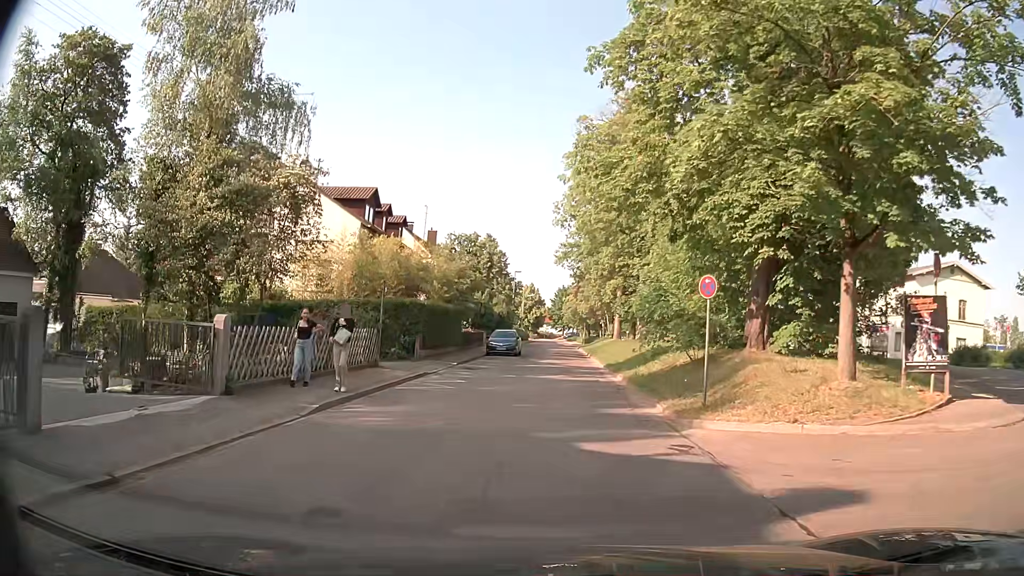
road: residential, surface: asphalt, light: Day
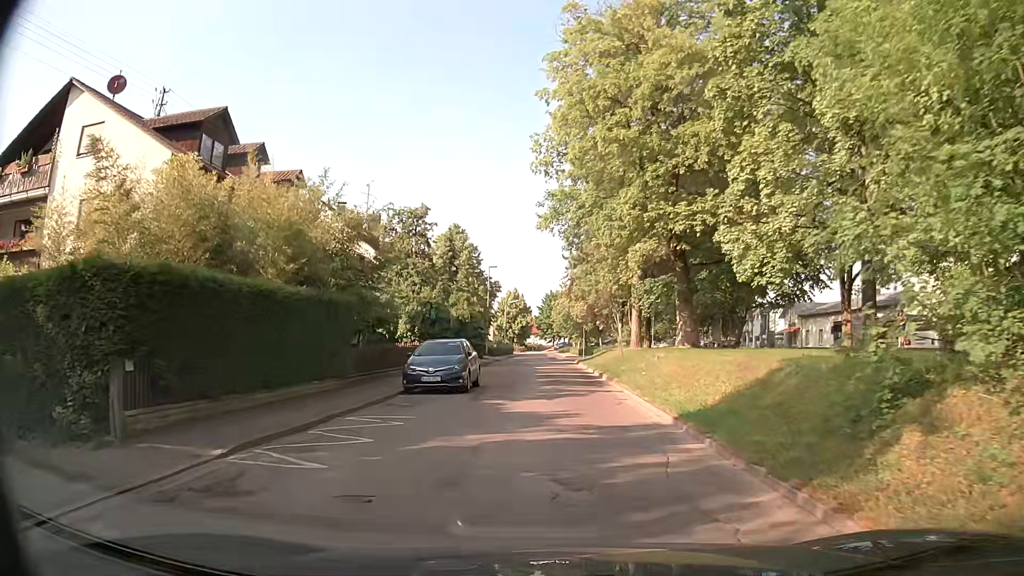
(0.0, +19.4) m; 0°
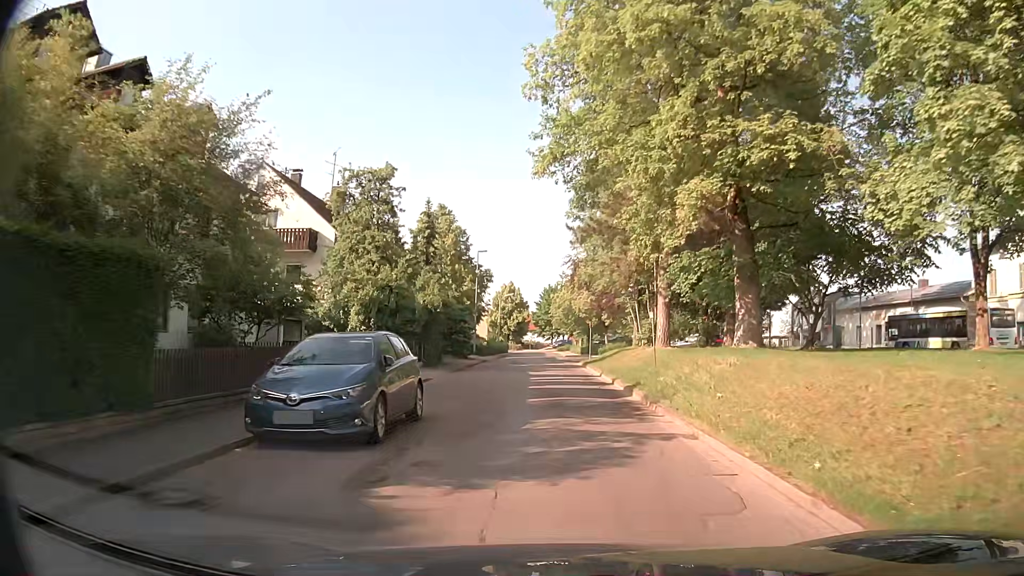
(0.0, +9.8) m; +1°
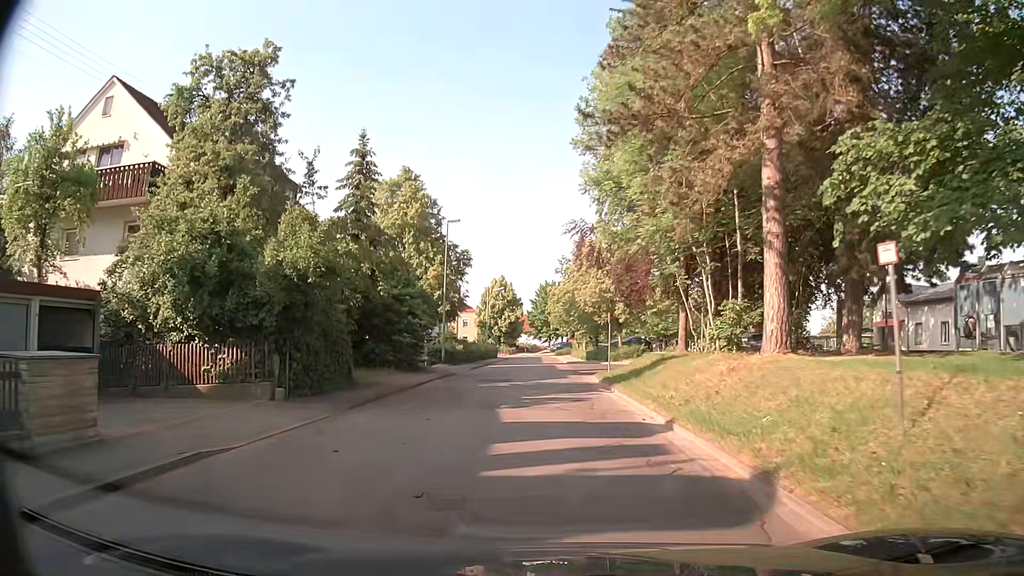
(0.0, +15.5) m; 0°
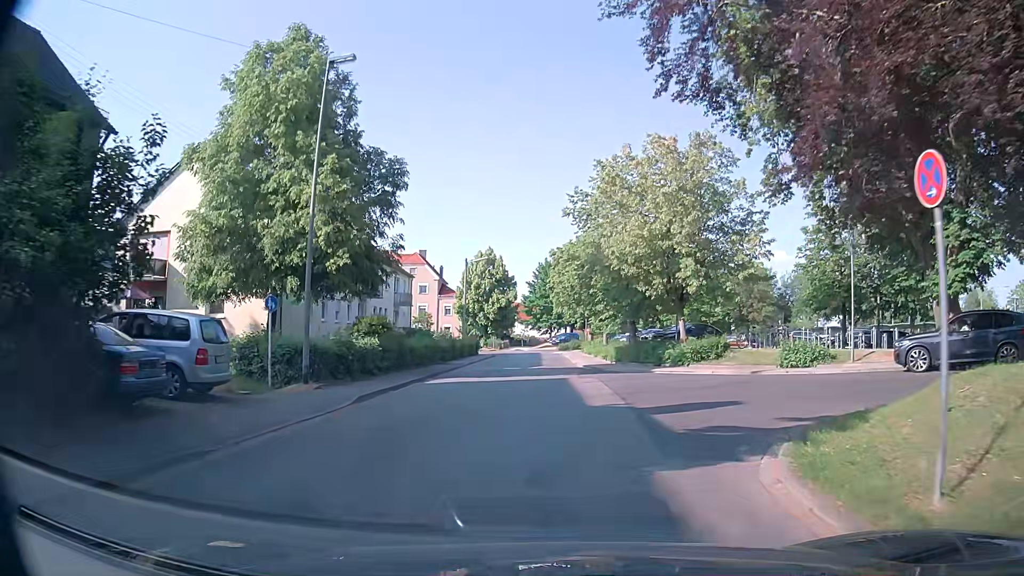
(-0.1, +24.0) m; +1°
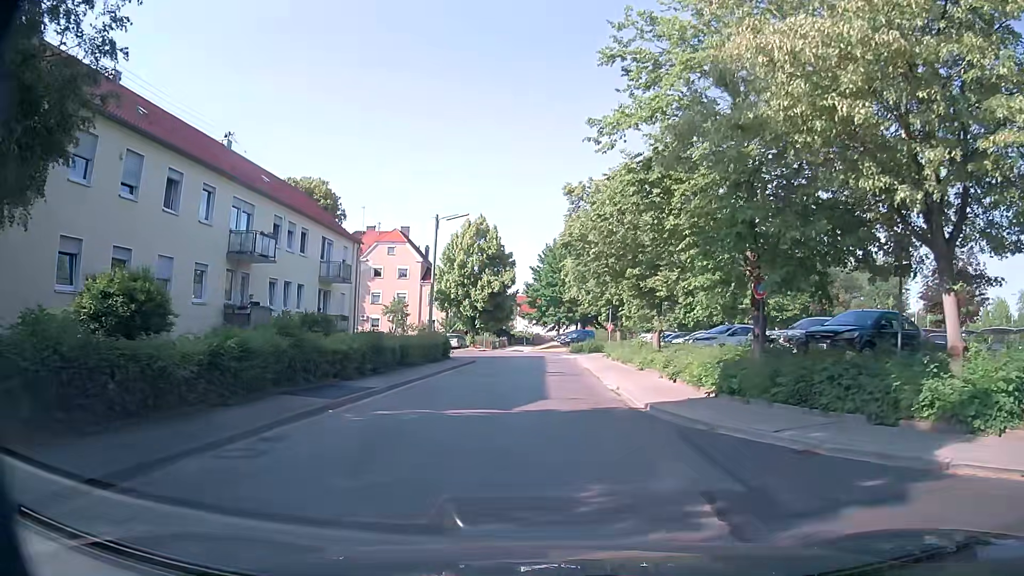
(-0.4, +20.0) m; -1°
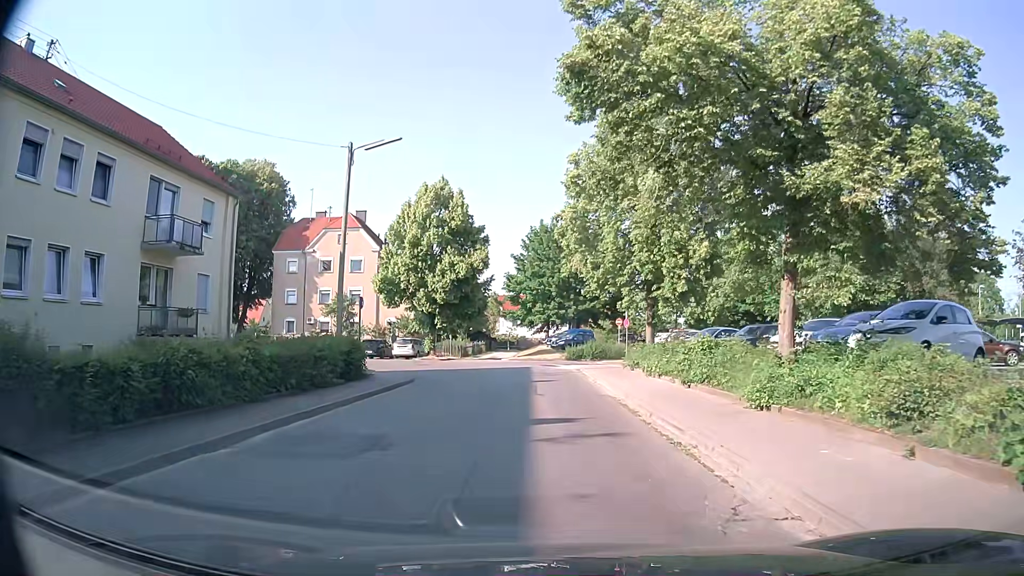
(-0.1, +16.4) m; +1°
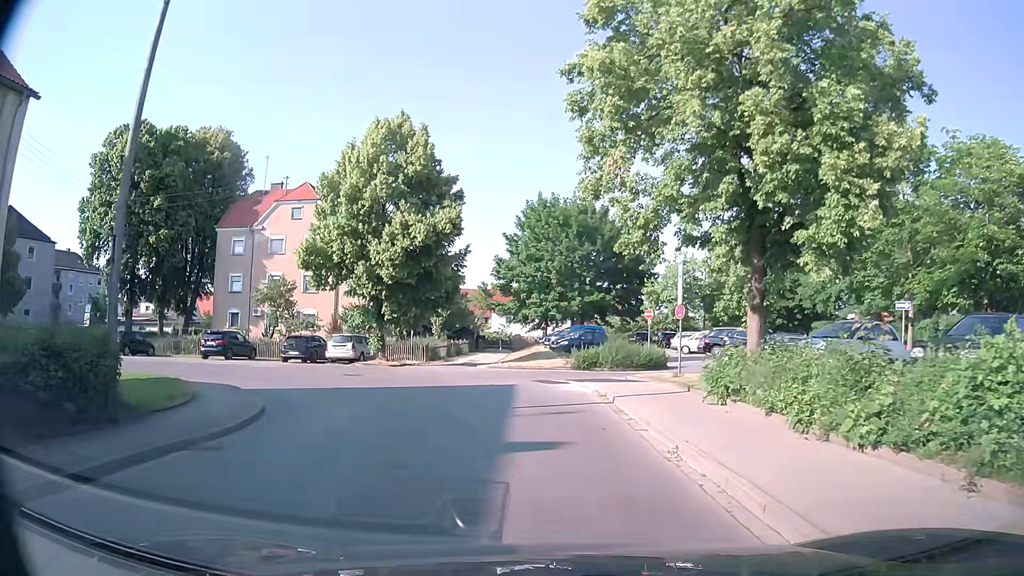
(0.0, +13.8) m; -1°
